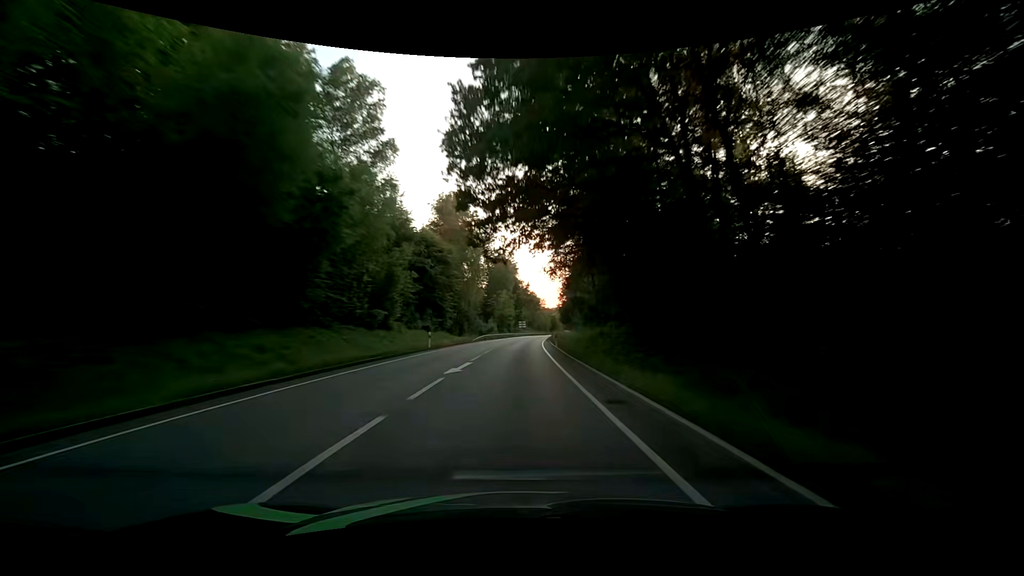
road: primary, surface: asphalt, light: Day
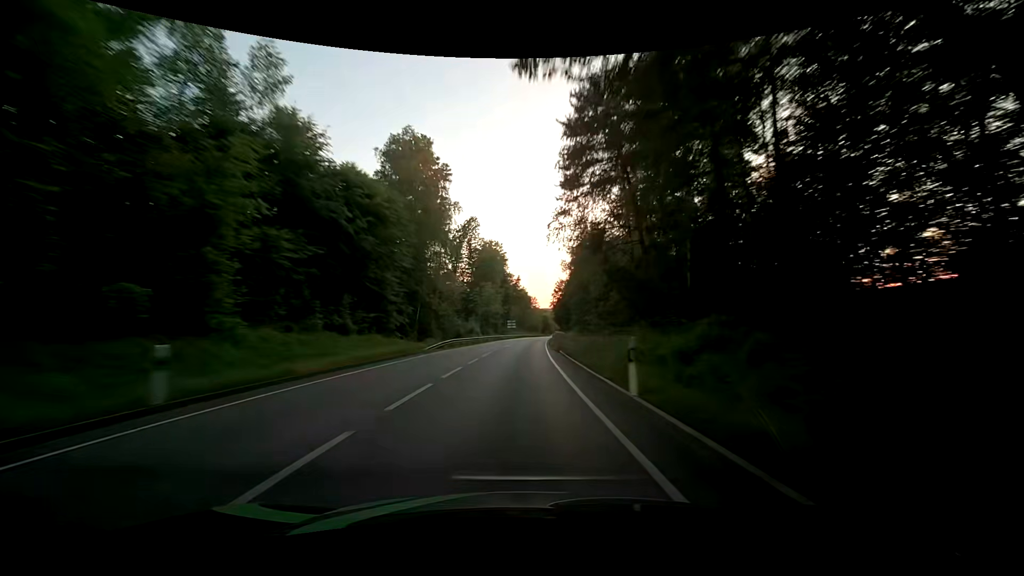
(+0.2, +25.1) m; +1°
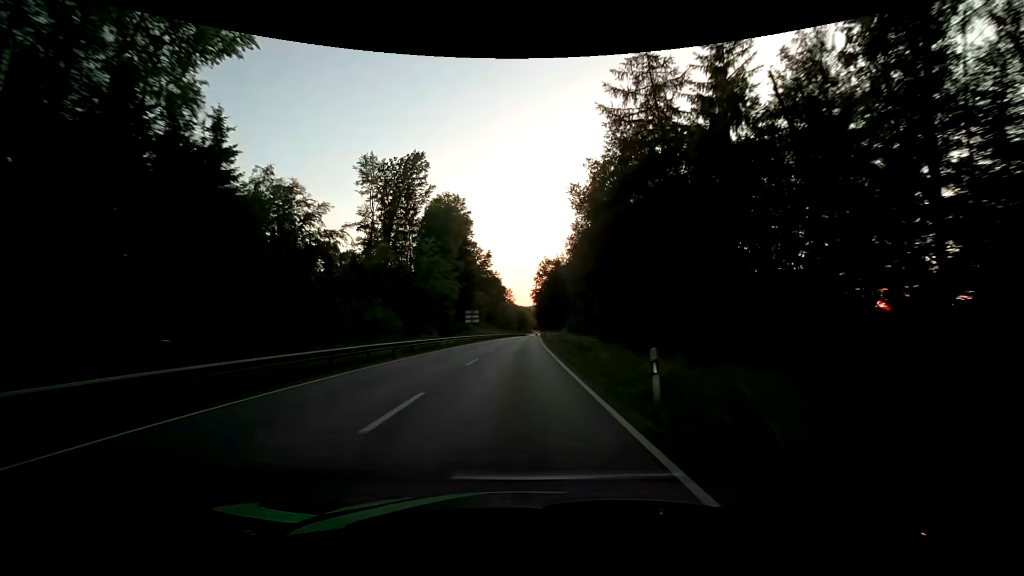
(+1.4, +50.3) m; +4°
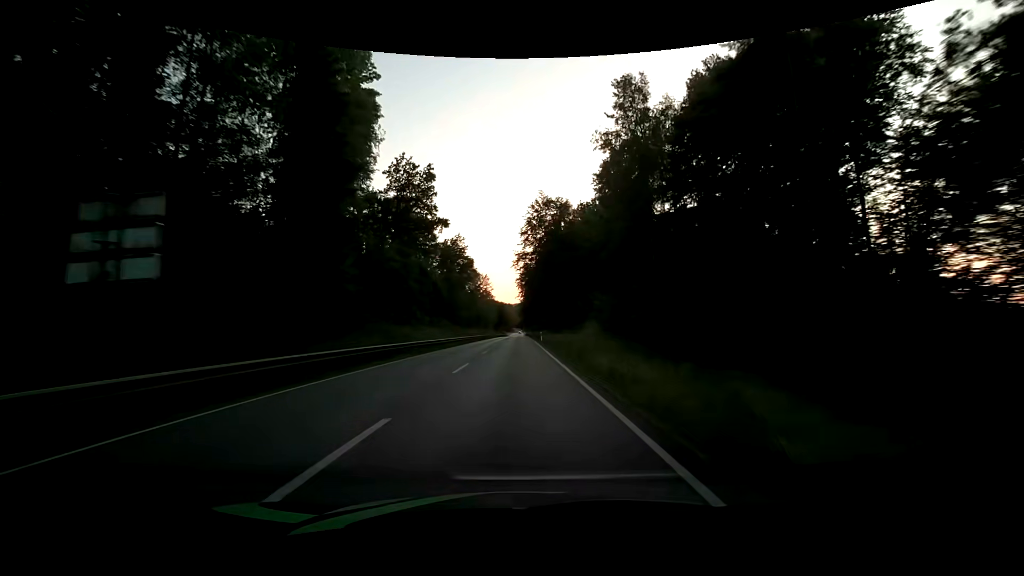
(+1.2, +62.8) m; +2°
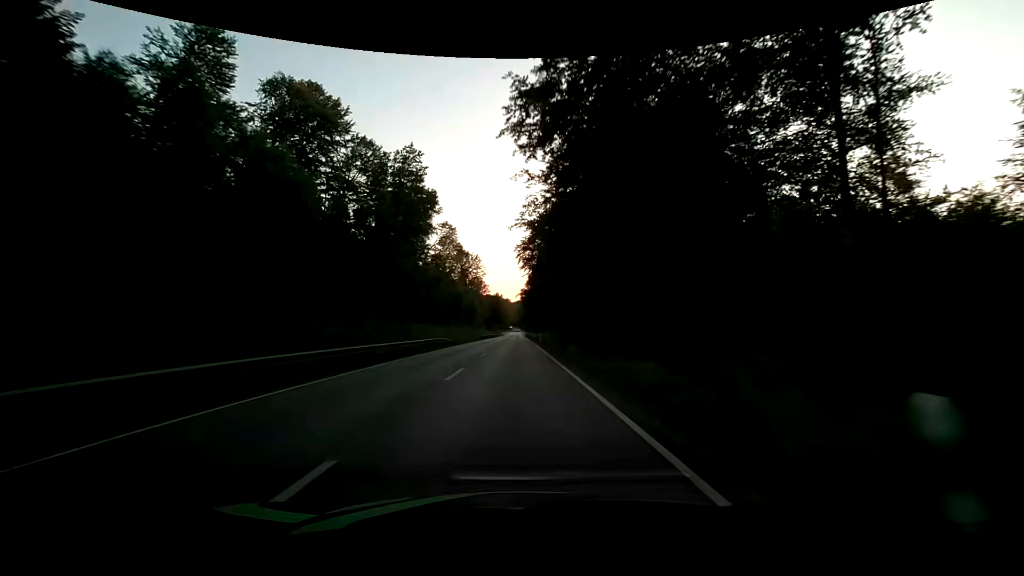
(+0.3, +50.3) m; +1°
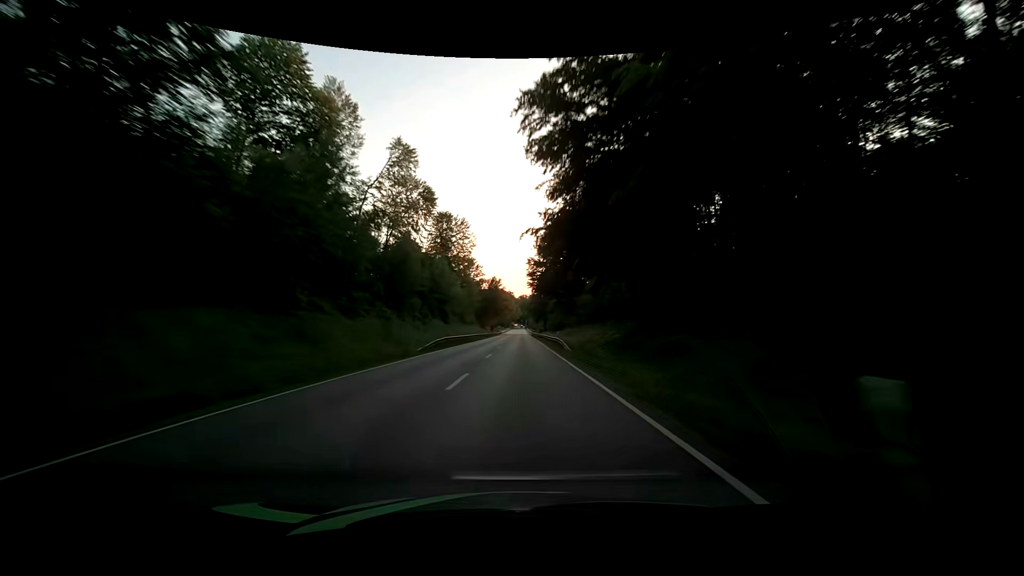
(-0.3, +50.3) m; -1°
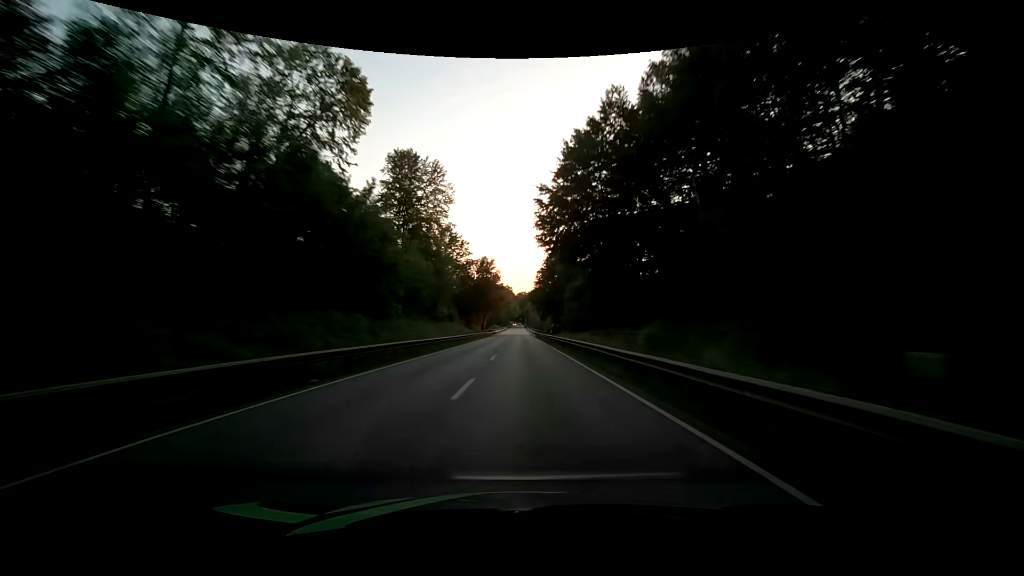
(0.0, +37.7) m; 0°
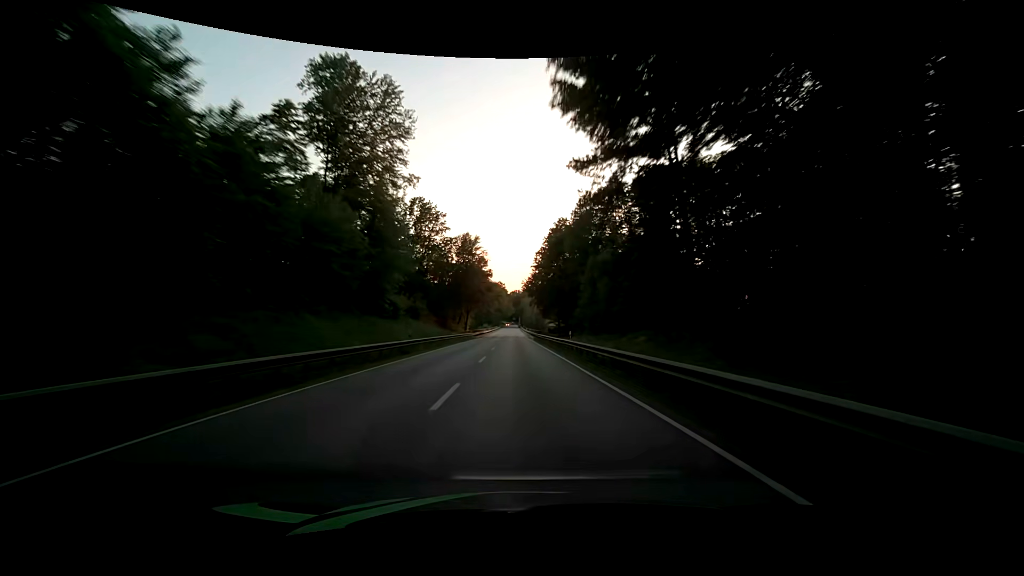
(+0.3, +25.1) m; +1°
(0, +10) (0, +20) (0, +30) (0, +40) (0, +50) (0, +60) (0, +70) (0, +80) (0, +90) (0, +100) m
